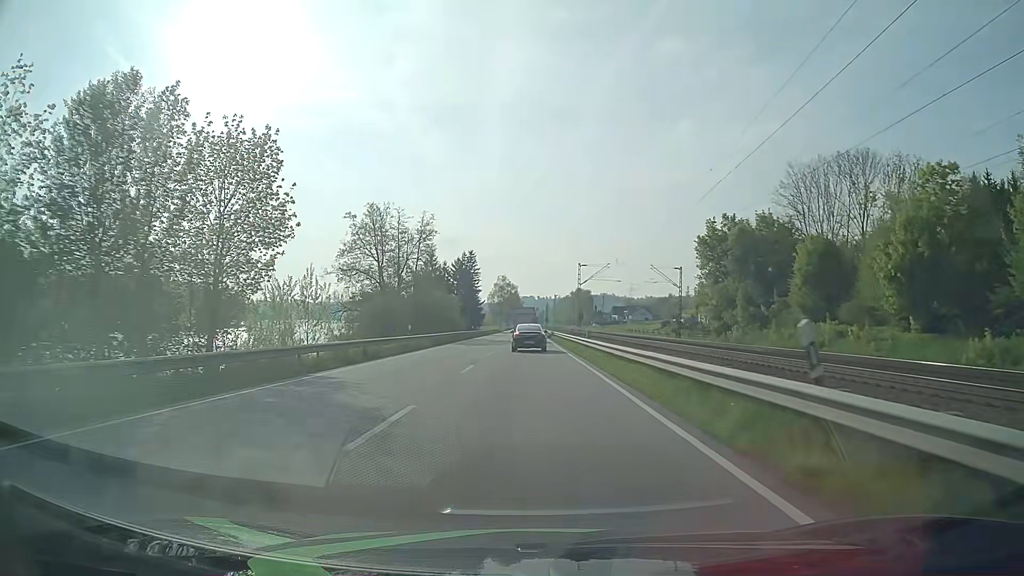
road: primary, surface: asphalt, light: Day
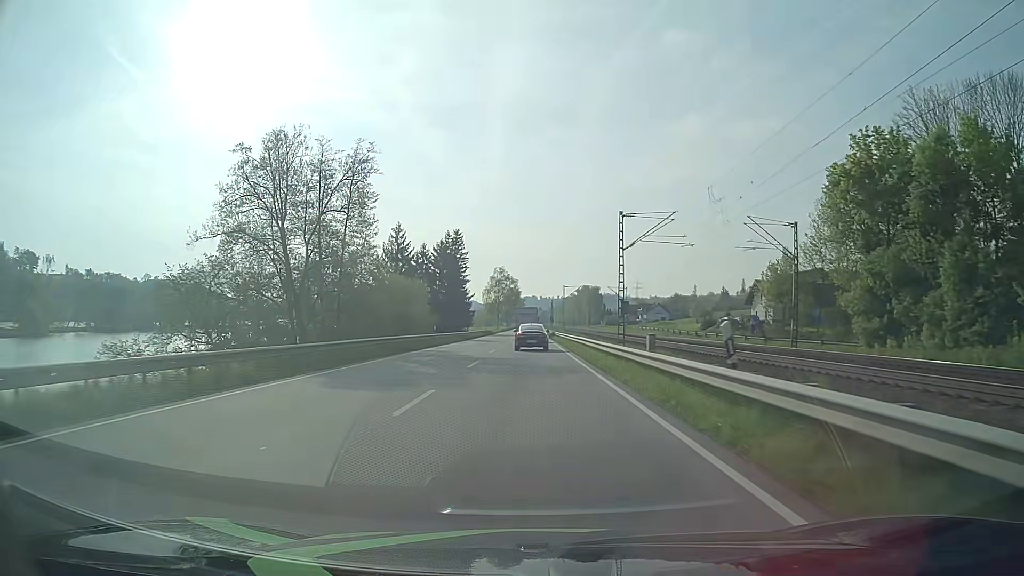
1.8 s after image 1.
(+0.1, +33.6) m; 0°
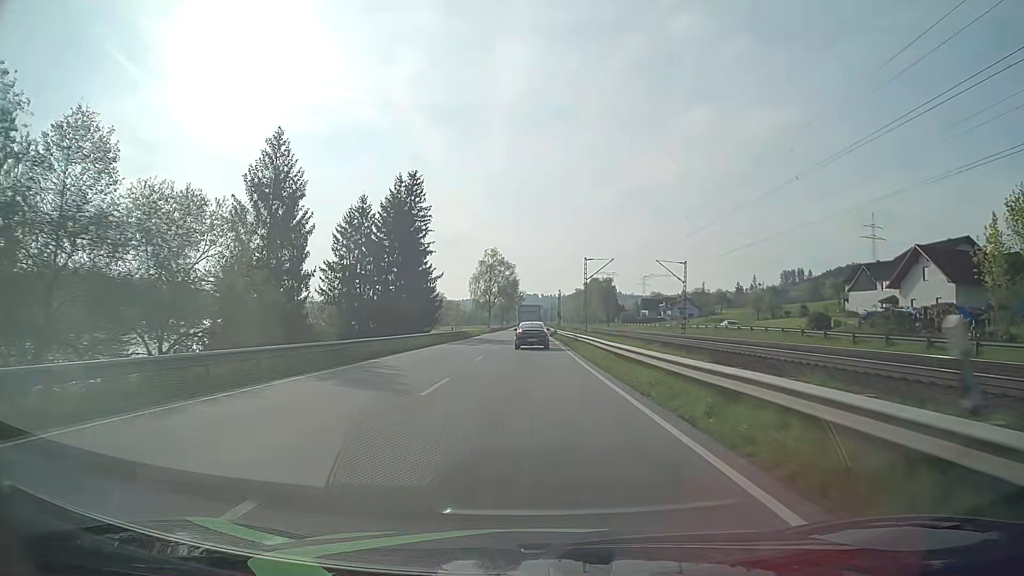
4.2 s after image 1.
(-0.1, +45.6) m; 0°
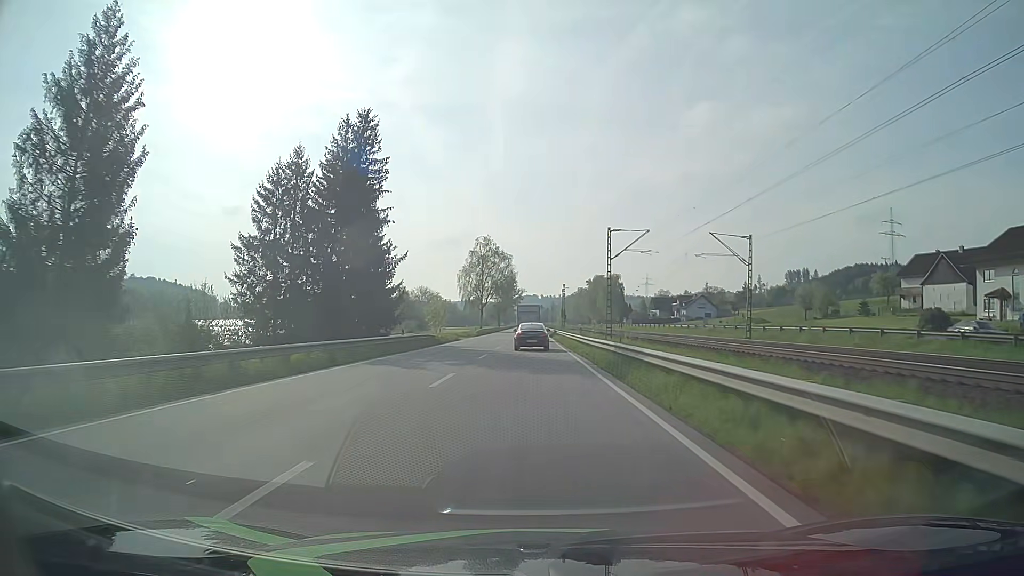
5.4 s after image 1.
(0.0, +22.8) m; 0°
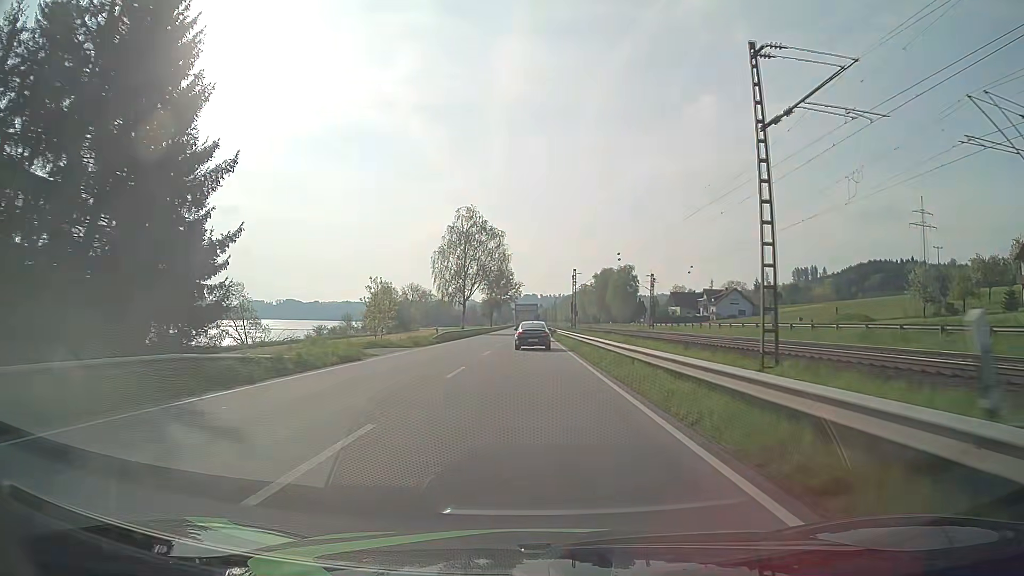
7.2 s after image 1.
(+0.1, +33.8) m; 0°
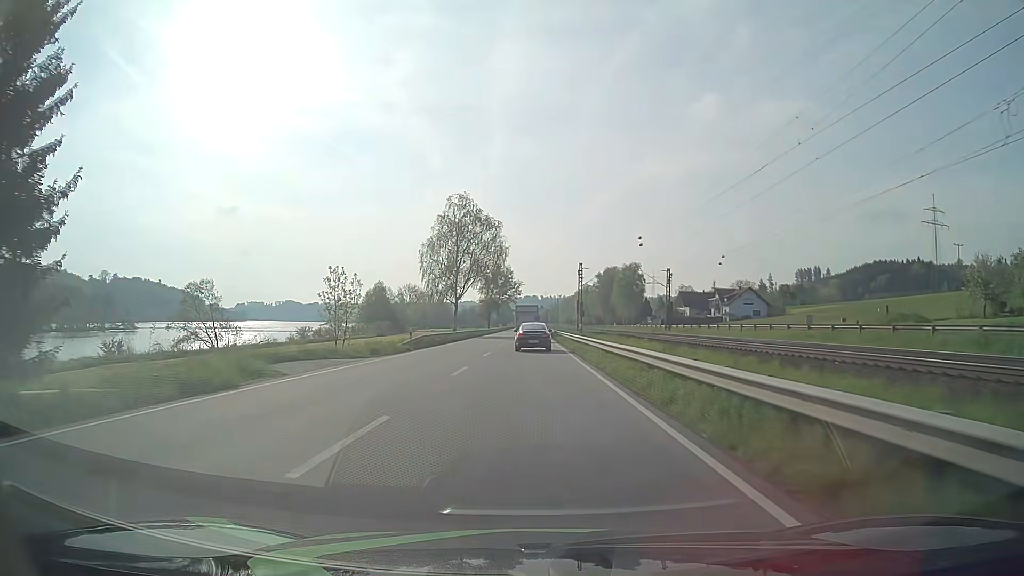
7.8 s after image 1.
(0.0, +11.1) m; 0°
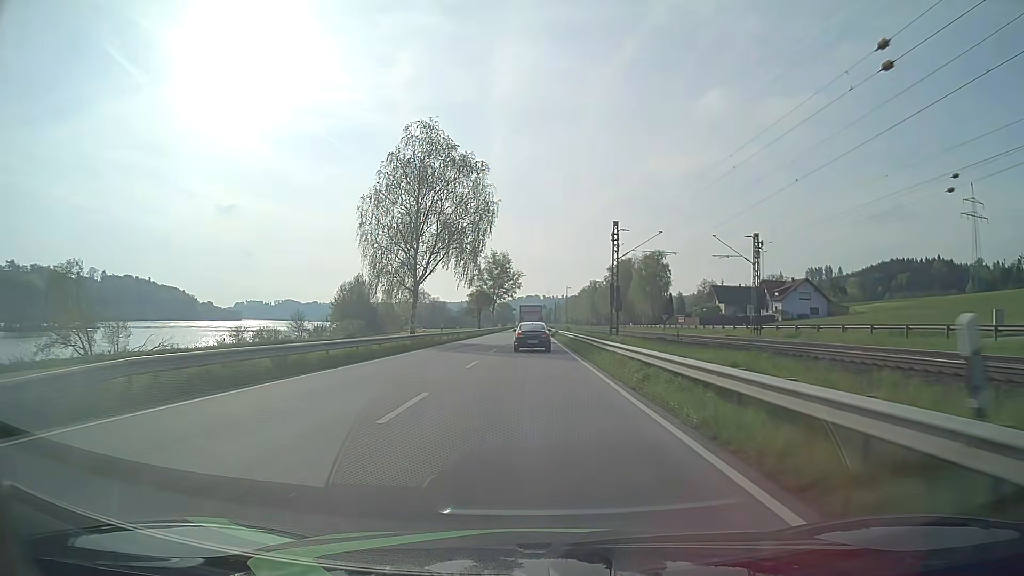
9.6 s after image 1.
(0.0, +32.9) m; 0°
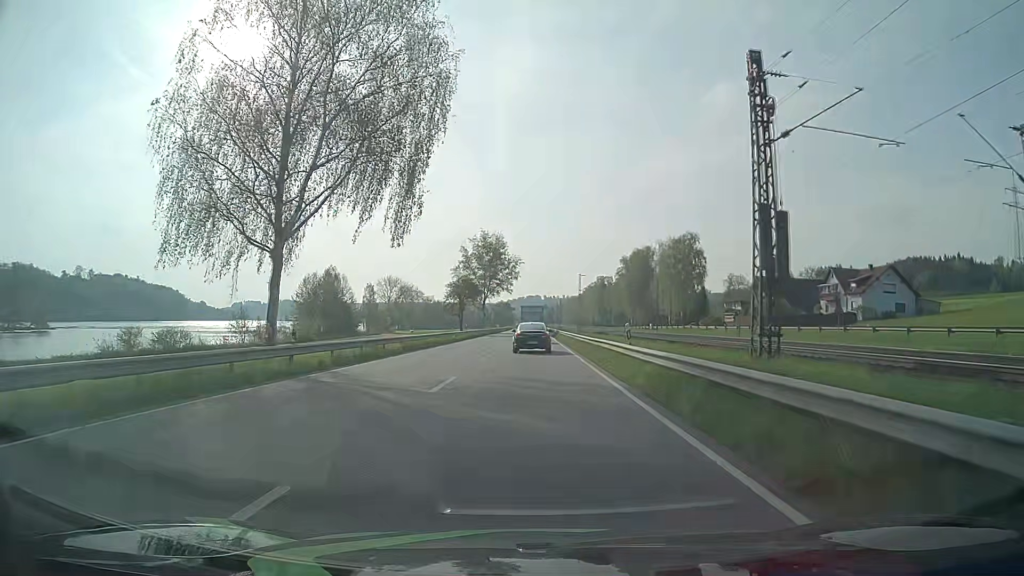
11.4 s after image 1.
(+0.1, +31.9) m; 0°
(0, +10) (0, +20) (0, +30) (0, +40) (0, +50) (0, +60) (0, +70) (0, +80) (0, +90) (0, +100) m
